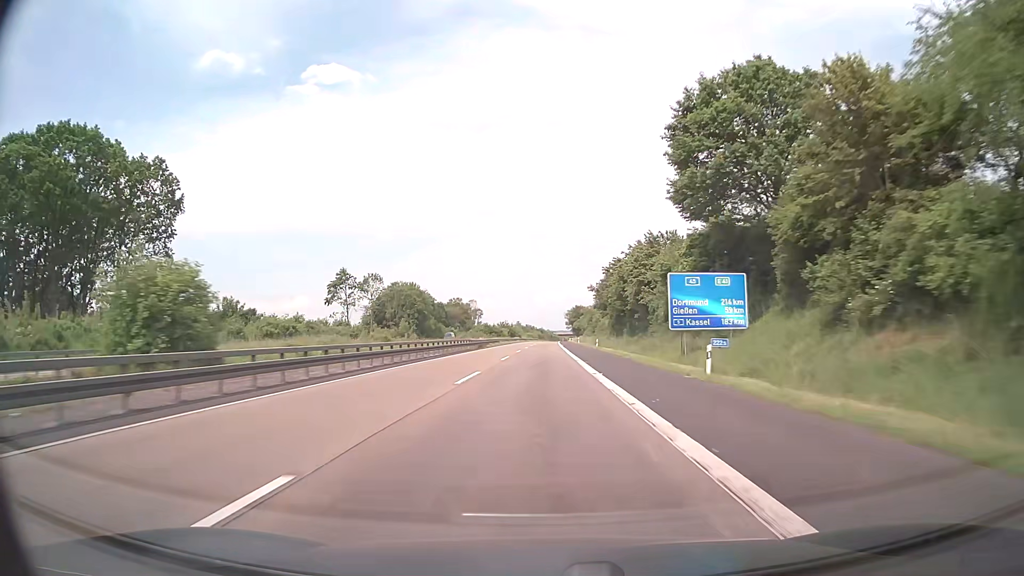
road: motorway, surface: asphalt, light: Day
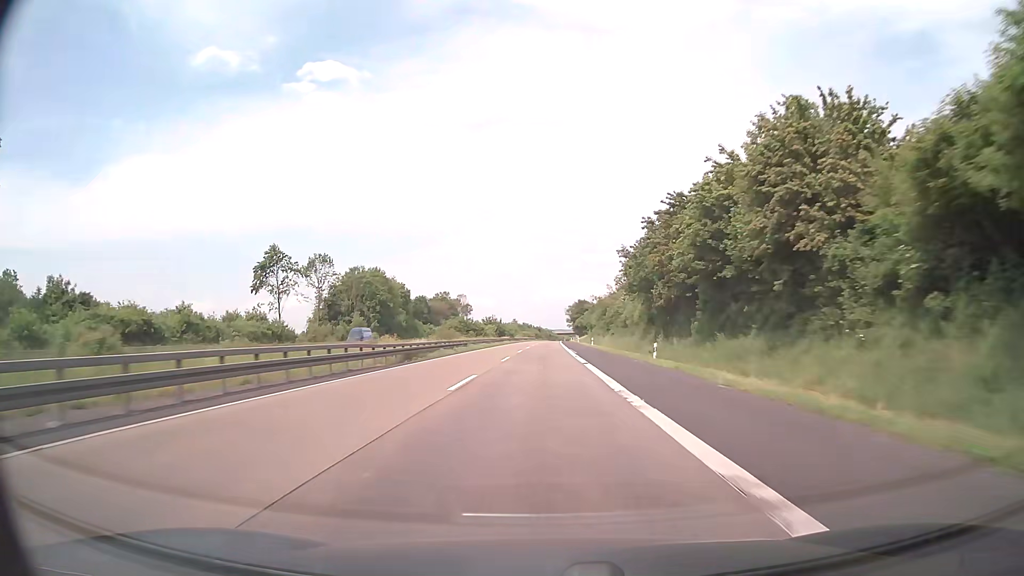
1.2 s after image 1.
(0.0, +38.1) m; 0°
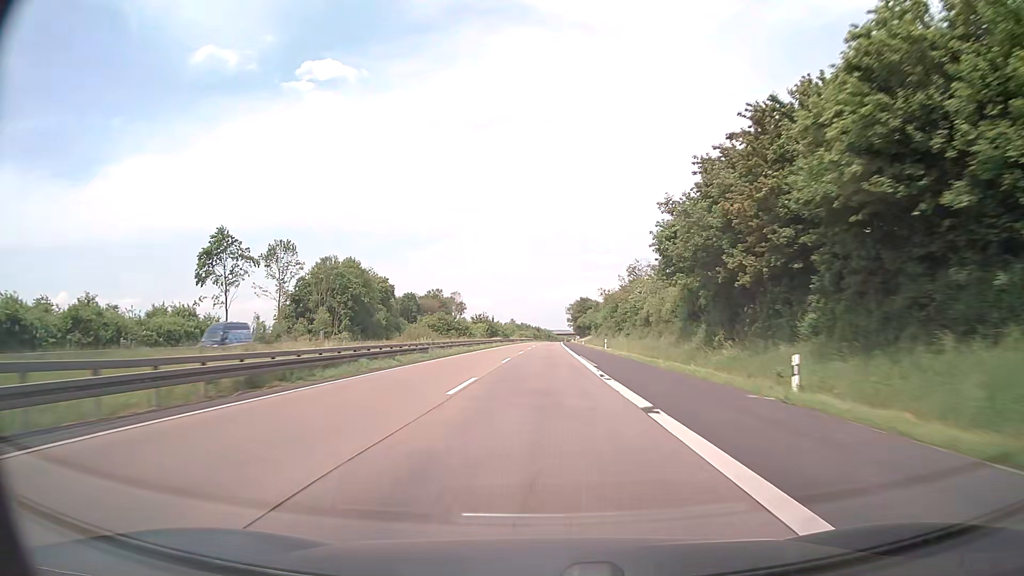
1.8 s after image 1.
(-0.1, +19.0) m; 0°
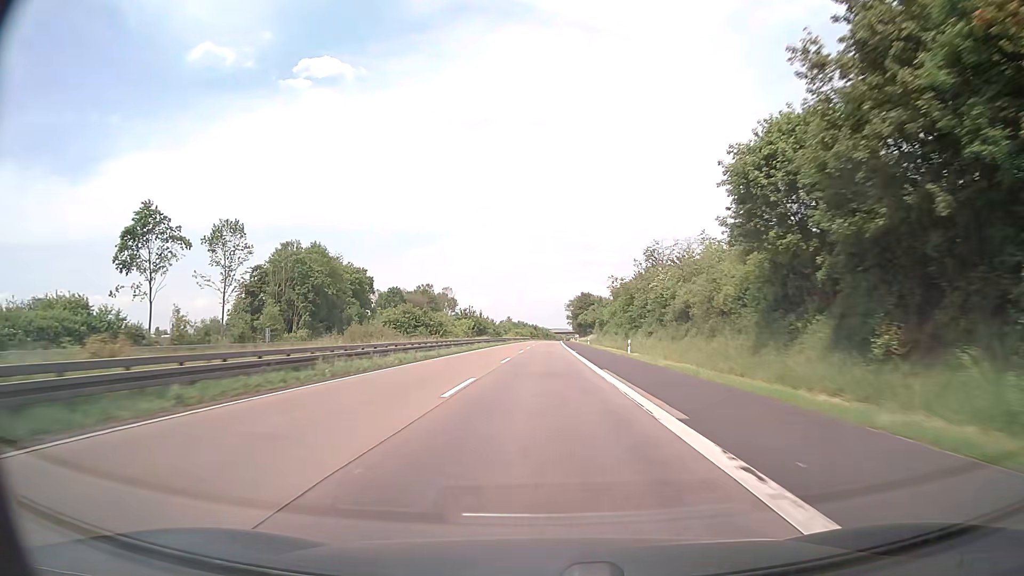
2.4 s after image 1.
(0.0, +19.1) m; 0°
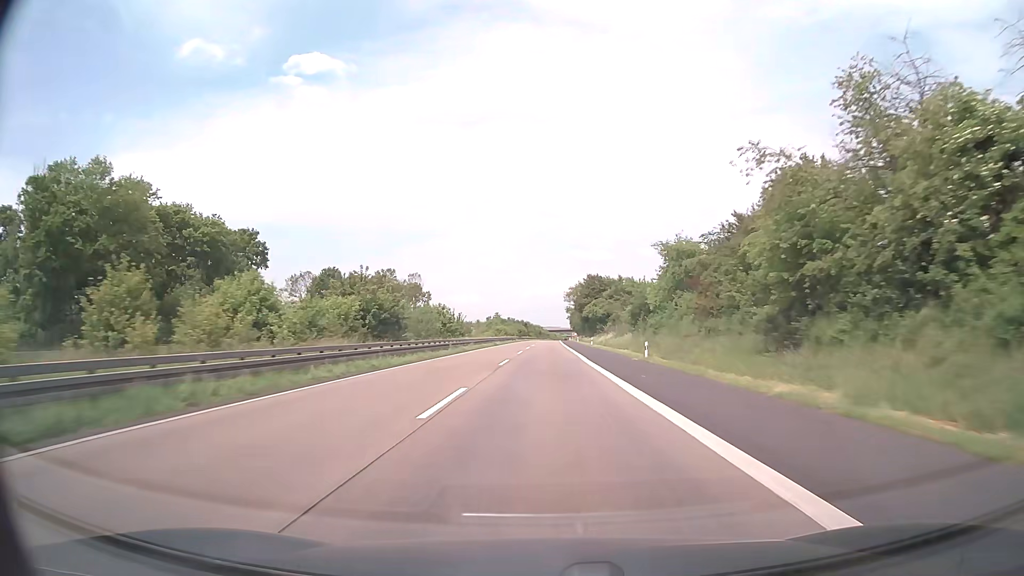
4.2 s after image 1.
(+0.2, +57.2) m; +1°
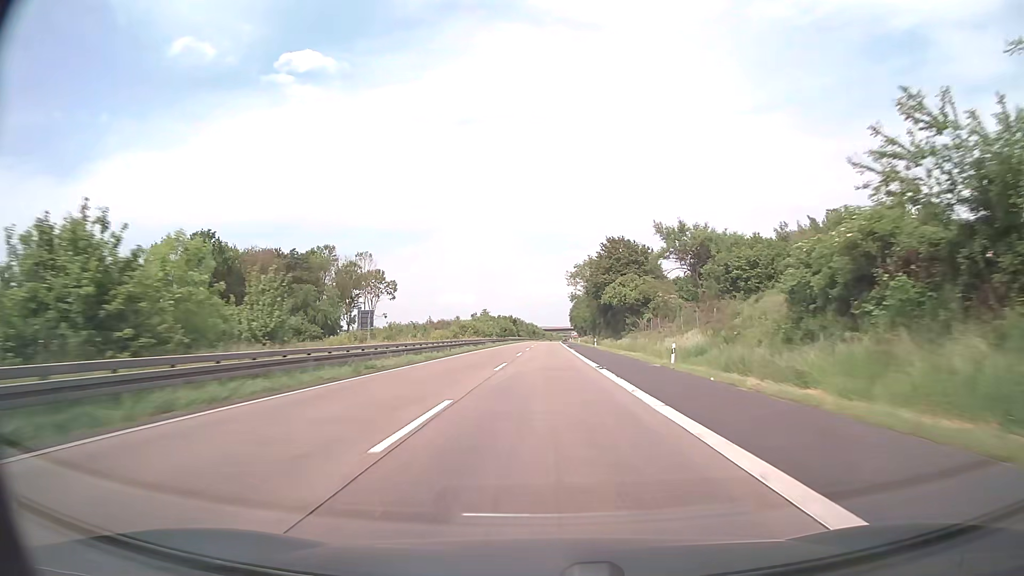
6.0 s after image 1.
(+0.3, +57.2) m; +1°
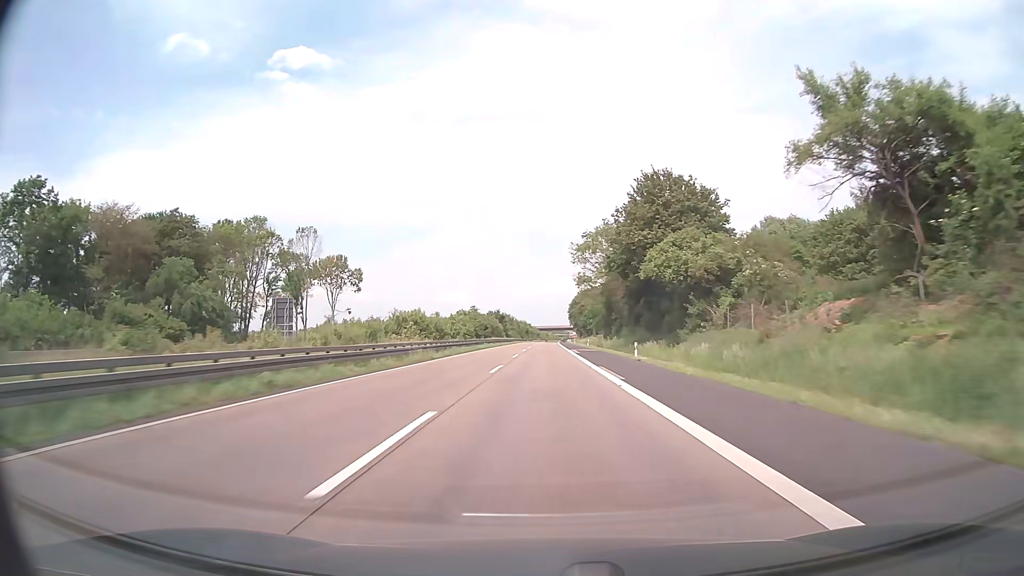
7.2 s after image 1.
(+0.1, +38.1) m; 0°
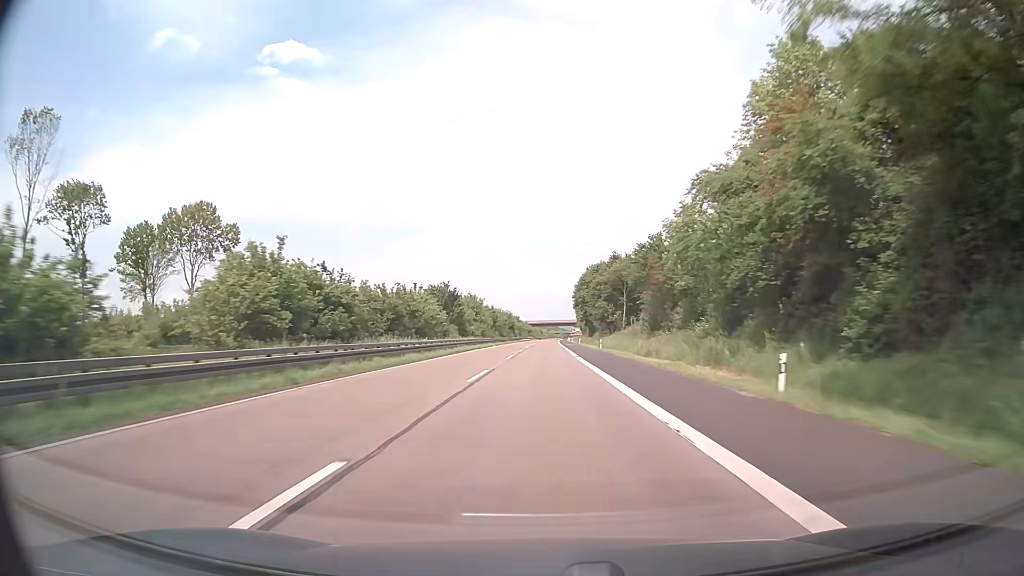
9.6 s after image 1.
(+0.4, +76.3) m; 0°
(0, +10) (0, +20) (0, +30) (0, +40) (0, +50) (0, +60) (0, +70) (0, +80) (0, +90) (+1, +100) m
